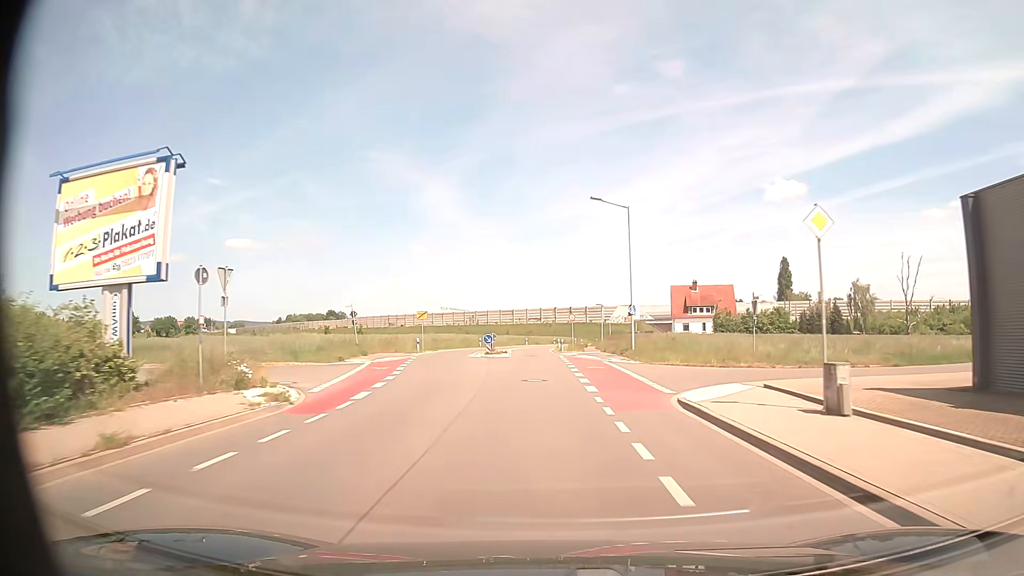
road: secondary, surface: asphalt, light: Day
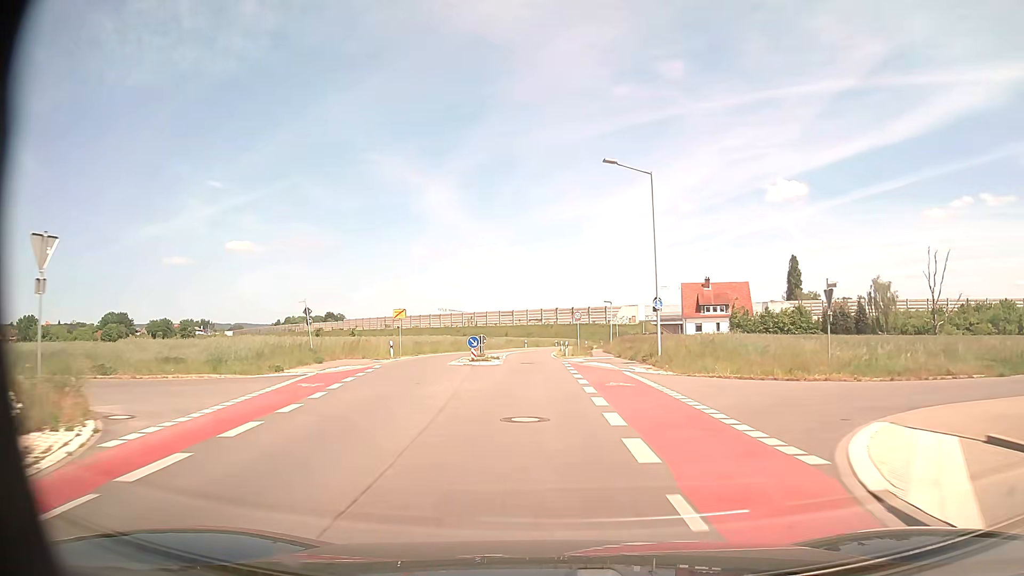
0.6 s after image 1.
(0.0, +8.8) m; 0°
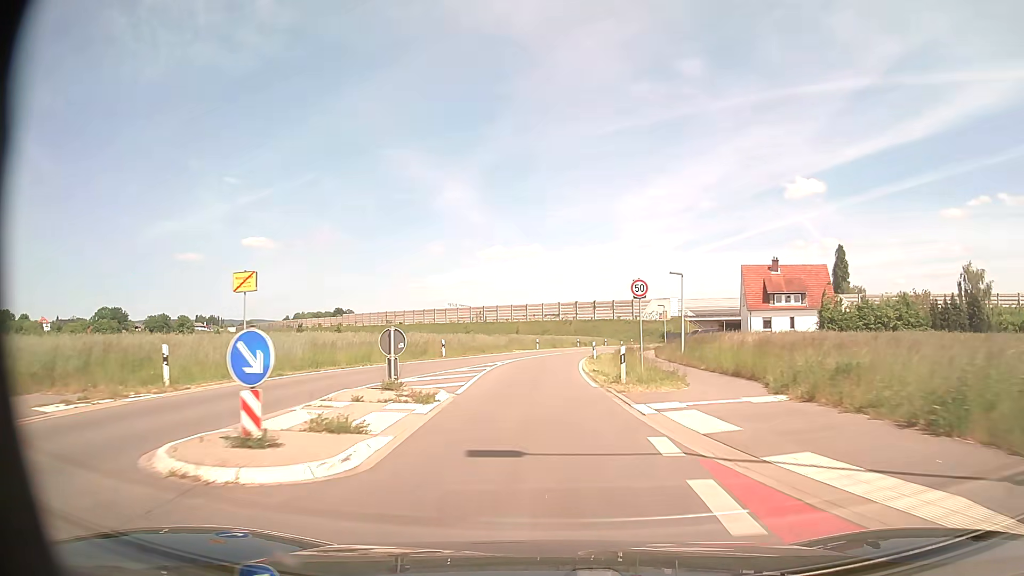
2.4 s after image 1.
(-0.4, +26.5) m; -2°
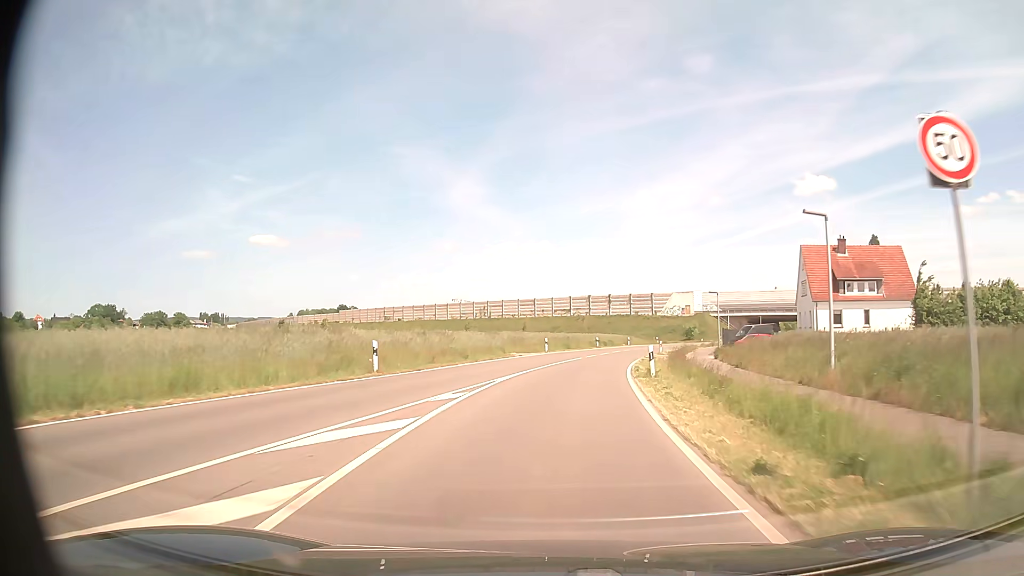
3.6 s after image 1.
(-0.2, +17.5) m; -1°
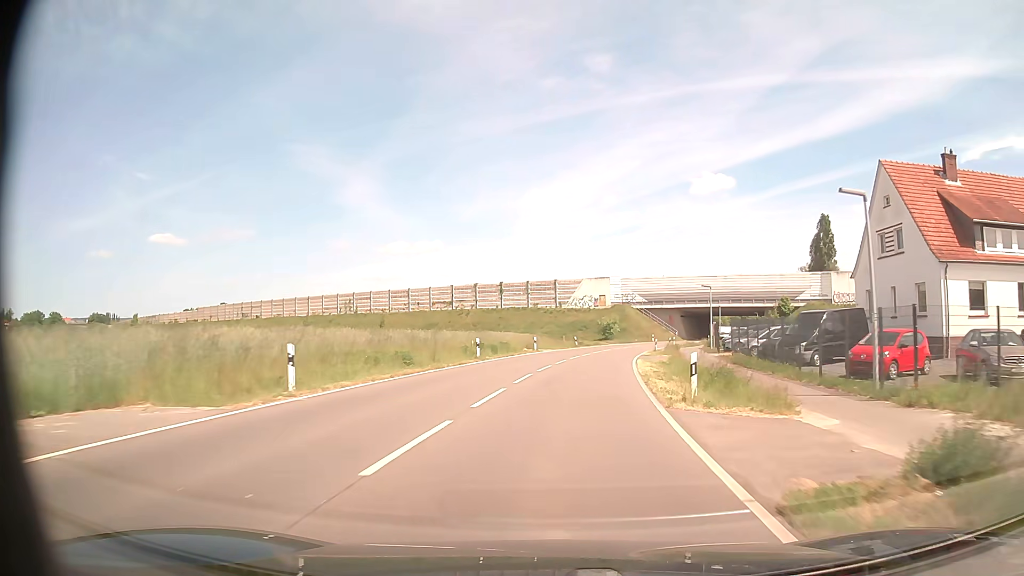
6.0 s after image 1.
(+3.0, +35.6) m; +9°
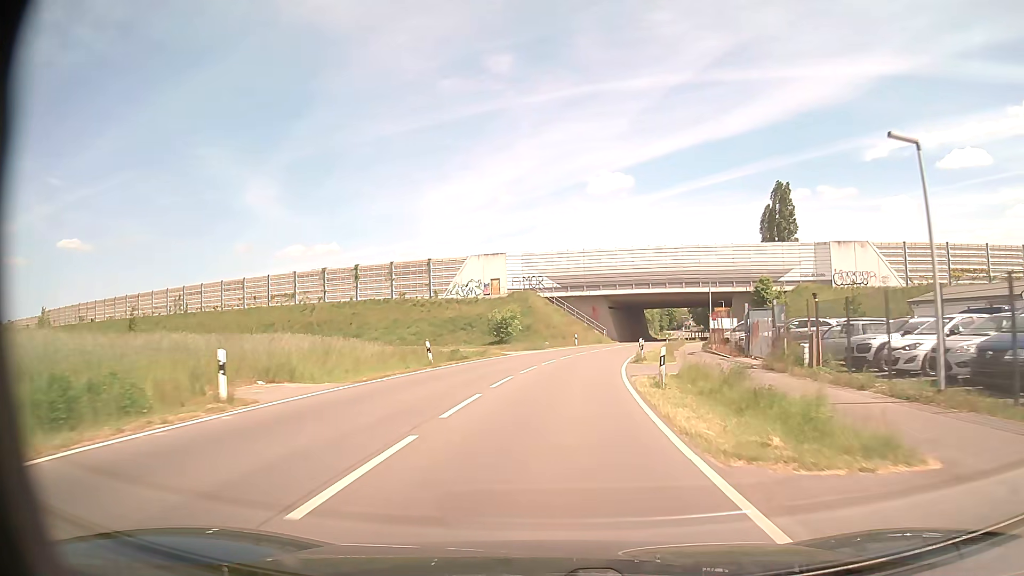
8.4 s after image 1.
(+3.3, +37.4) m; +9°
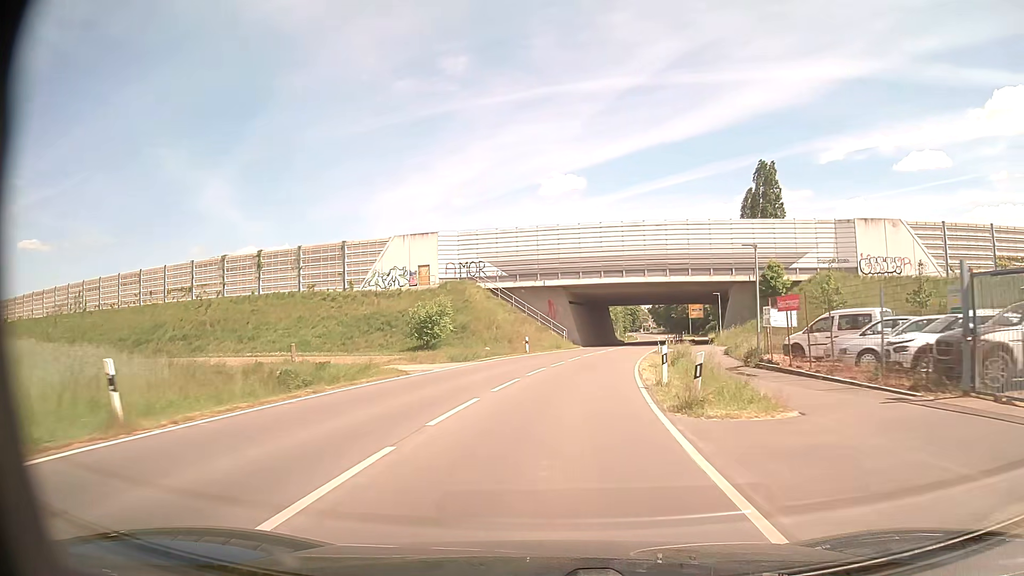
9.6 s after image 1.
(+0.6, +18.9) m; +4°
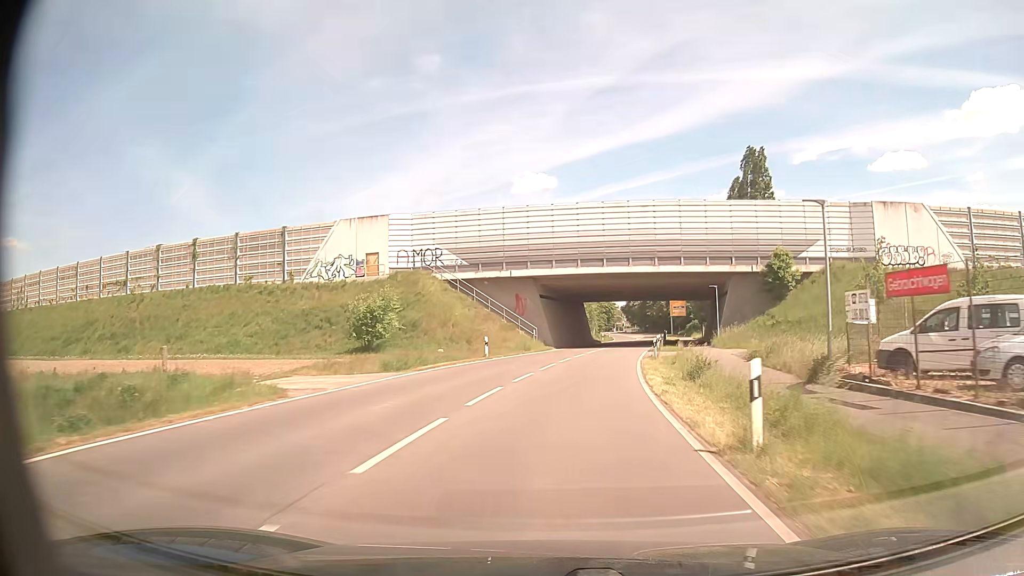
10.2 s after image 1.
(+0.2, +9.4) m; +3°
(0, +10) (+1, +20) (+2, +30) (+4, +40) (+5, +50) (+7, +59) (+9, +69) (+11, +79) (+13, +89) (+15, +99) m
